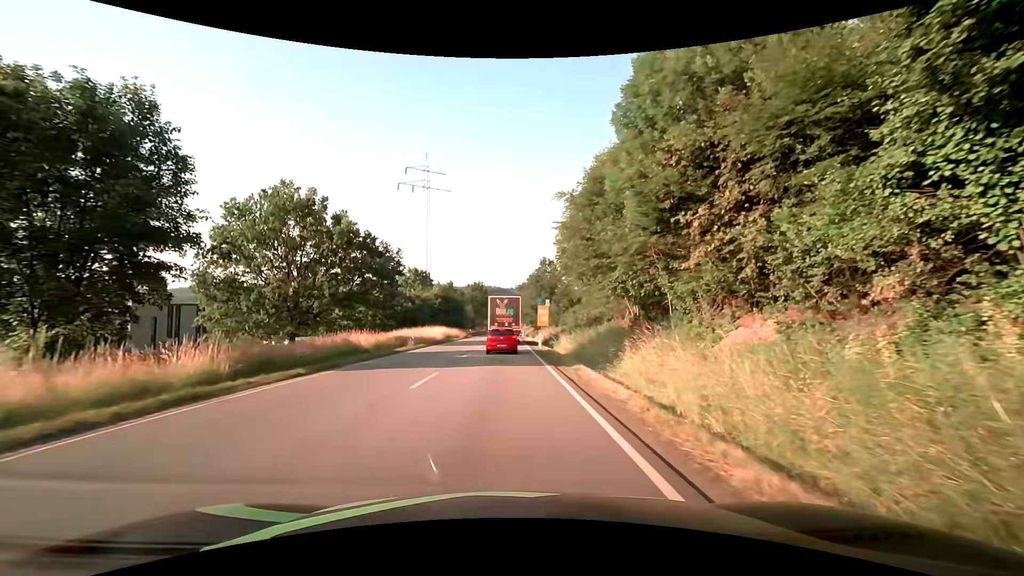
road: primary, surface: asphalt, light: Day
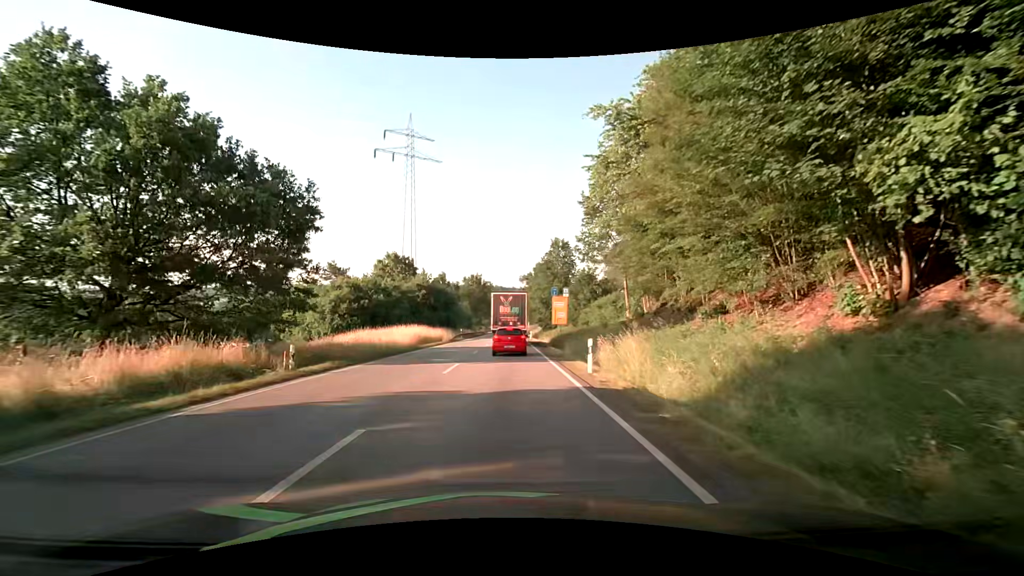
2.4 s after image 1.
(0.0, +20.8) m; 0°
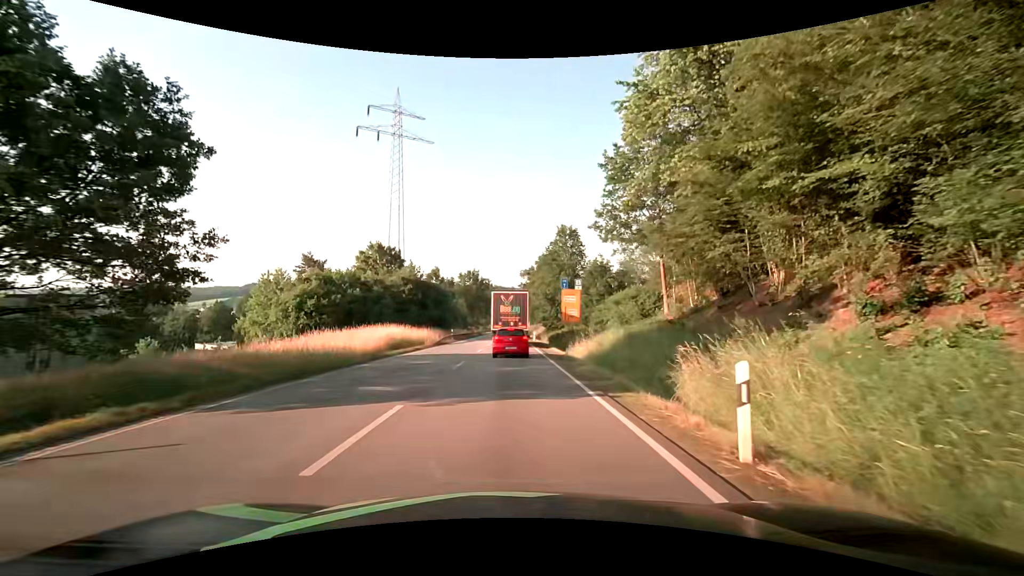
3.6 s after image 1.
(+0.1, +10.0) m; +1°
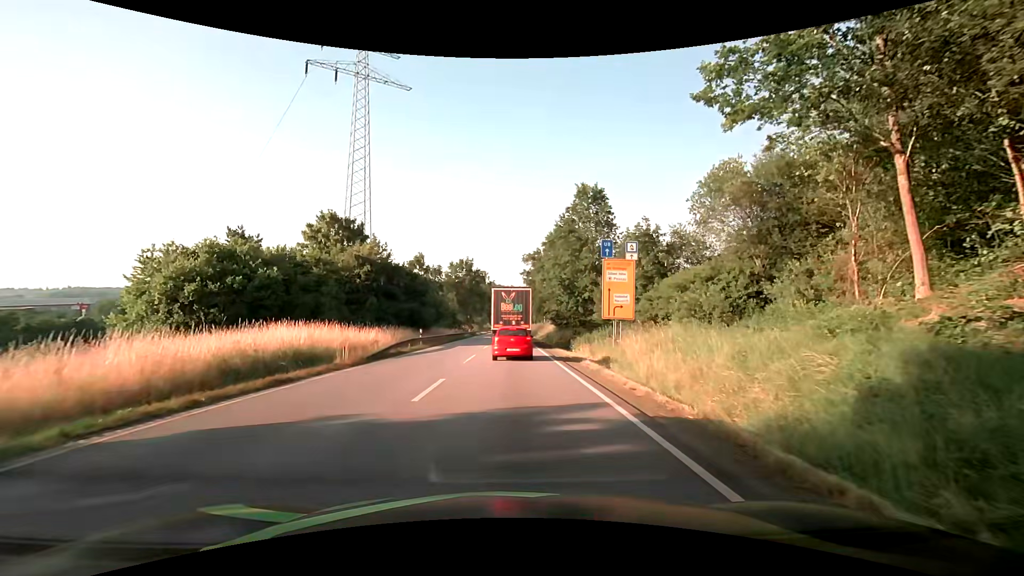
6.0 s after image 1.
(-0.1, +19.3) m; 0°
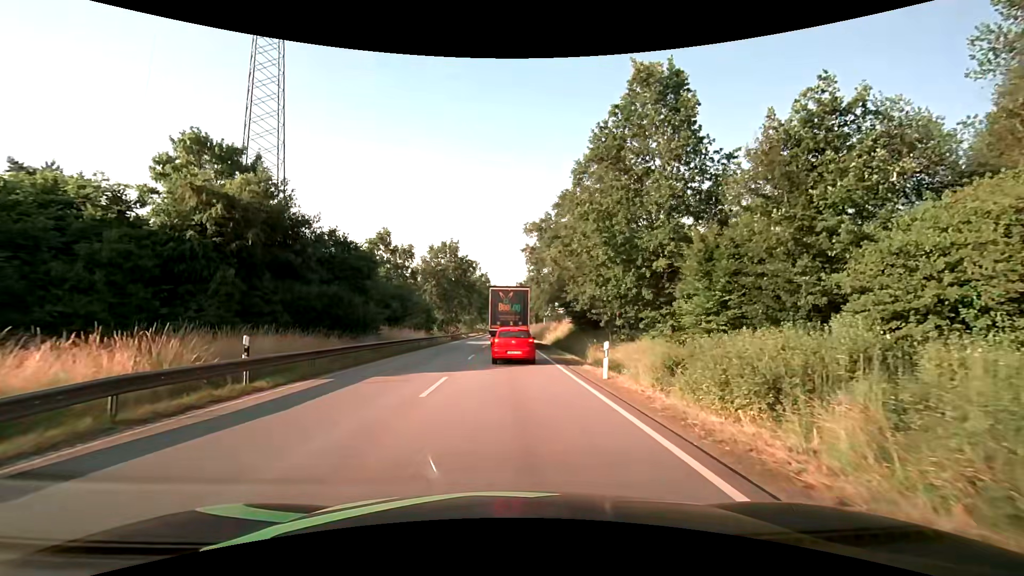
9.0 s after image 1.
(+0.1, +22.9) m; +1°
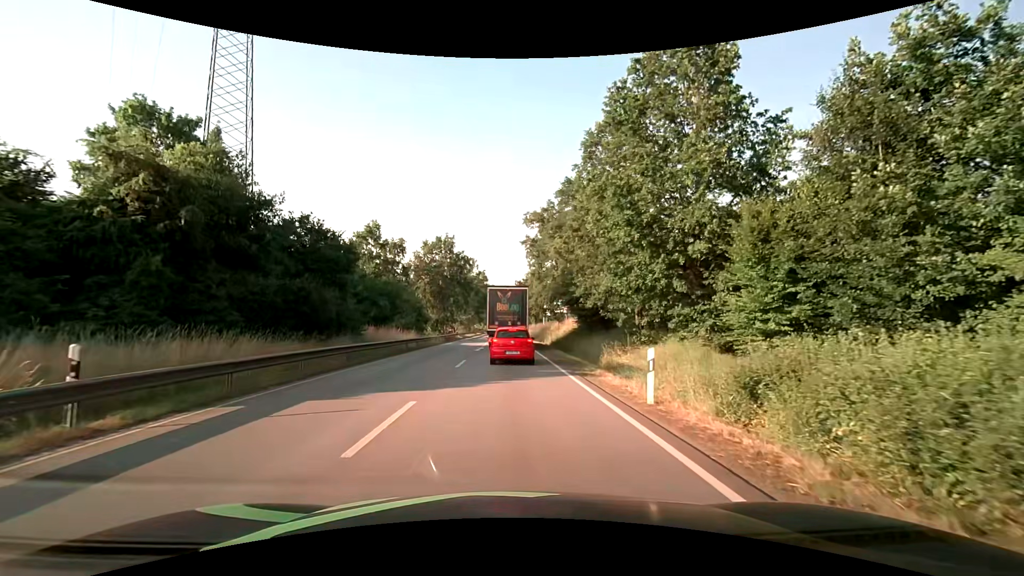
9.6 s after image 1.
(0.0, +4.7) m; 0°
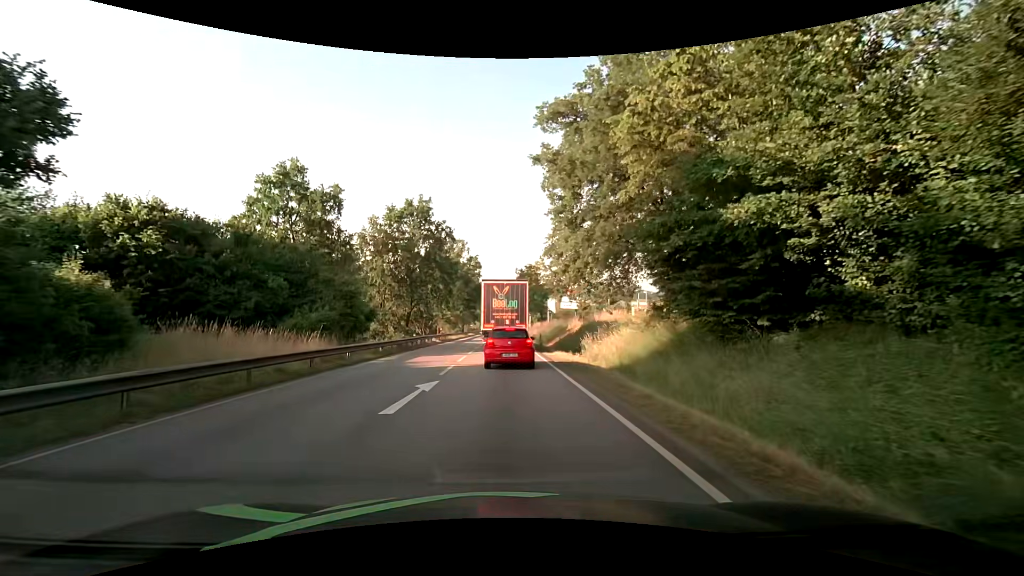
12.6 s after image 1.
(+0.1, +22.8) m; -1°
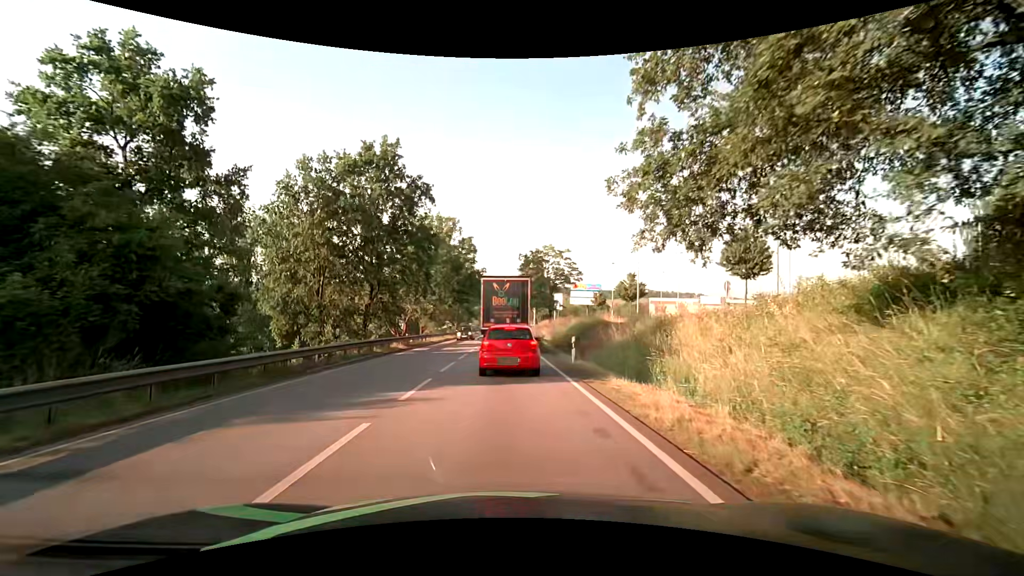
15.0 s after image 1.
(+0.2, +17.2) m; 0°
(0, +10) (0, +20) (0, +30) (0, +40) (0, +50) (0, +60) (0, +70) (0, +80) (0, +90) (0, +100) m
